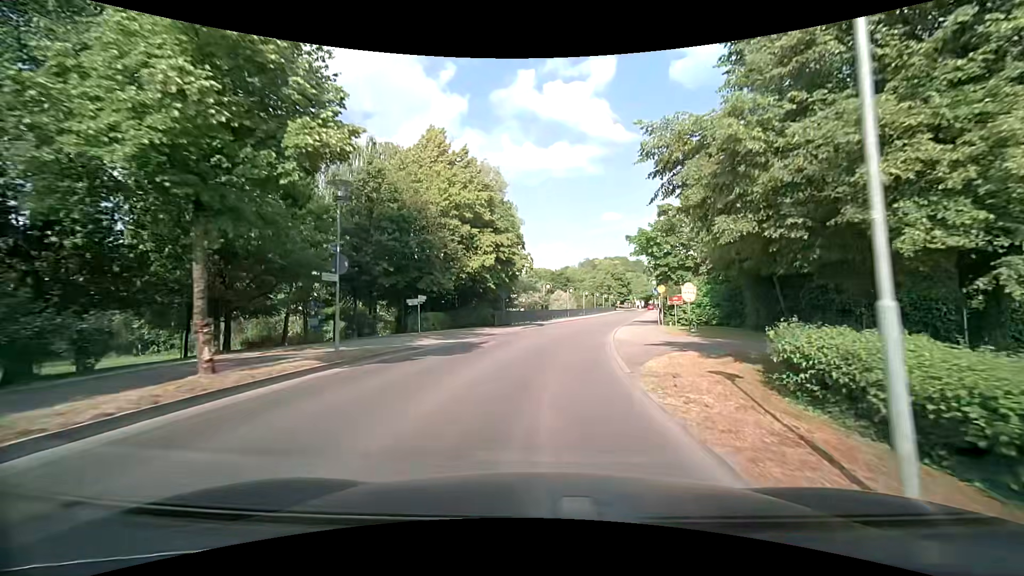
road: tertiary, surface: asphalt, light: Day
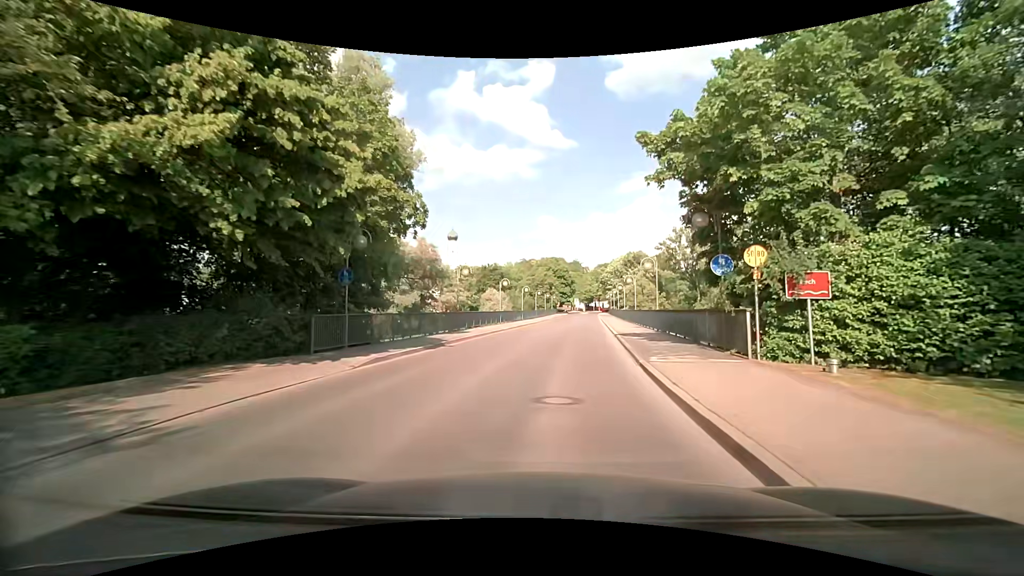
(+1.4, +23.3) m; +7°
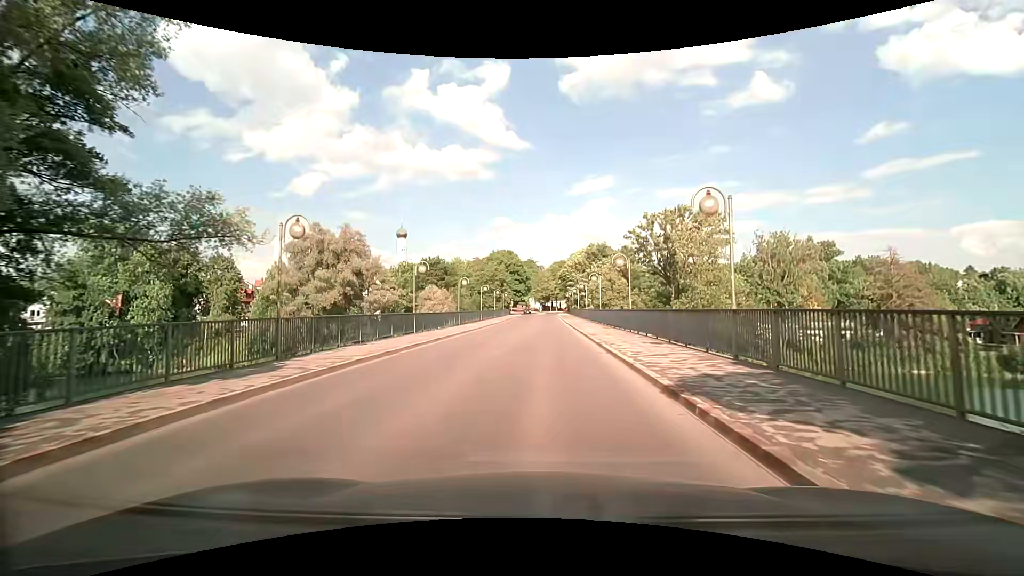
(+0.9, +17.5) m; +5°
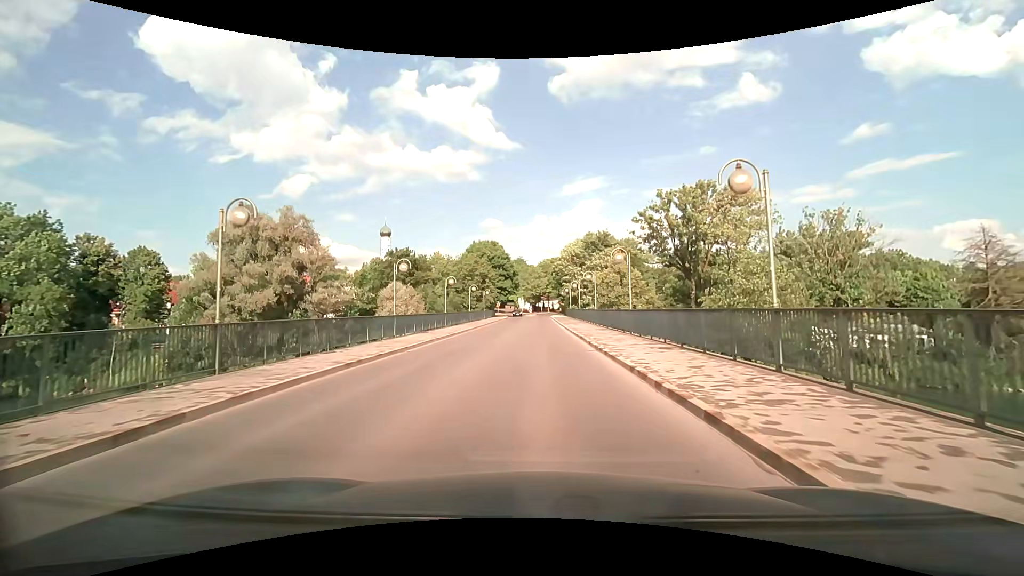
(+0.3, +17.4) m; +1°
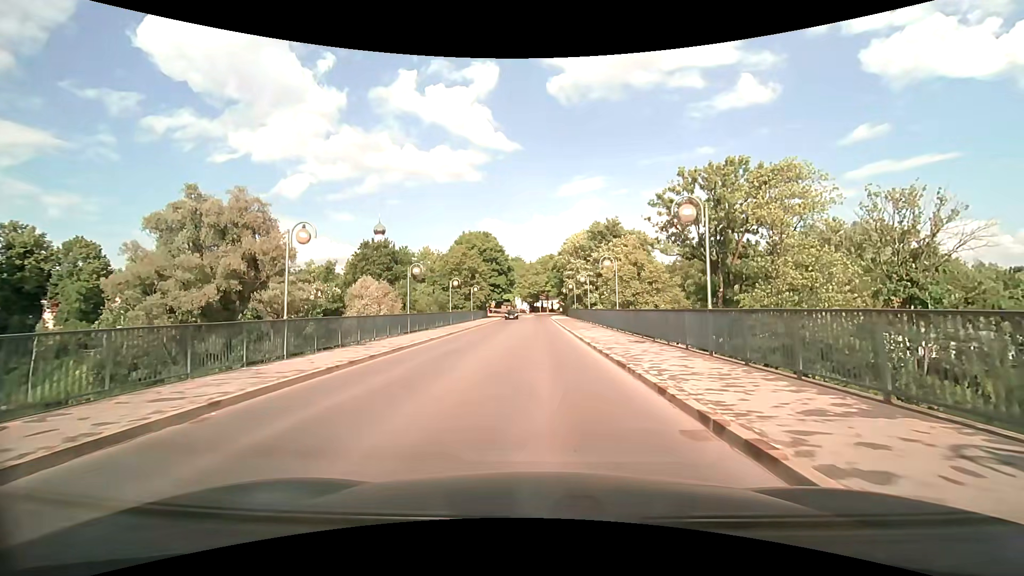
(0.0, +11.5) m; 0°
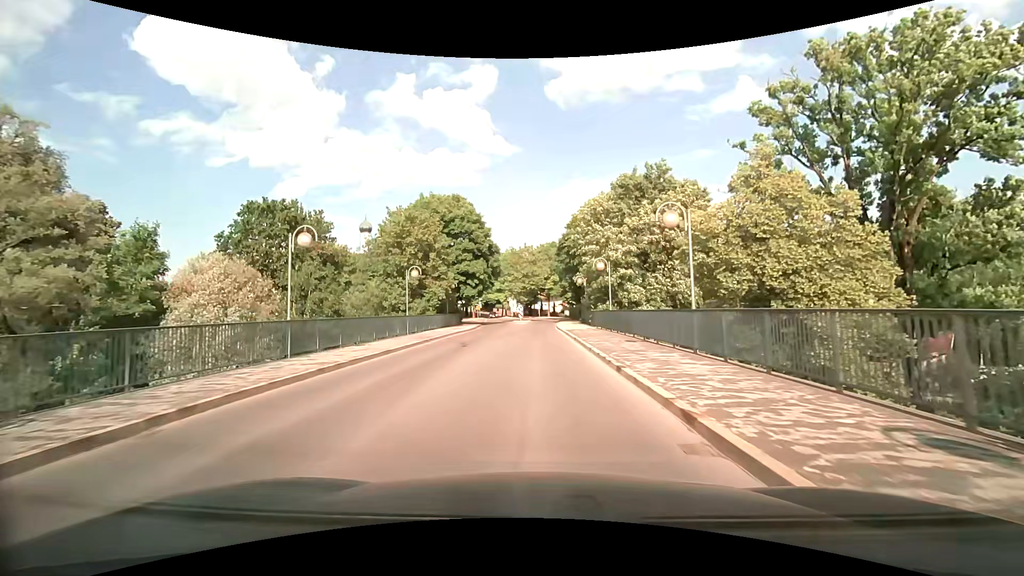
(+0.1, +29.3) m; 0°
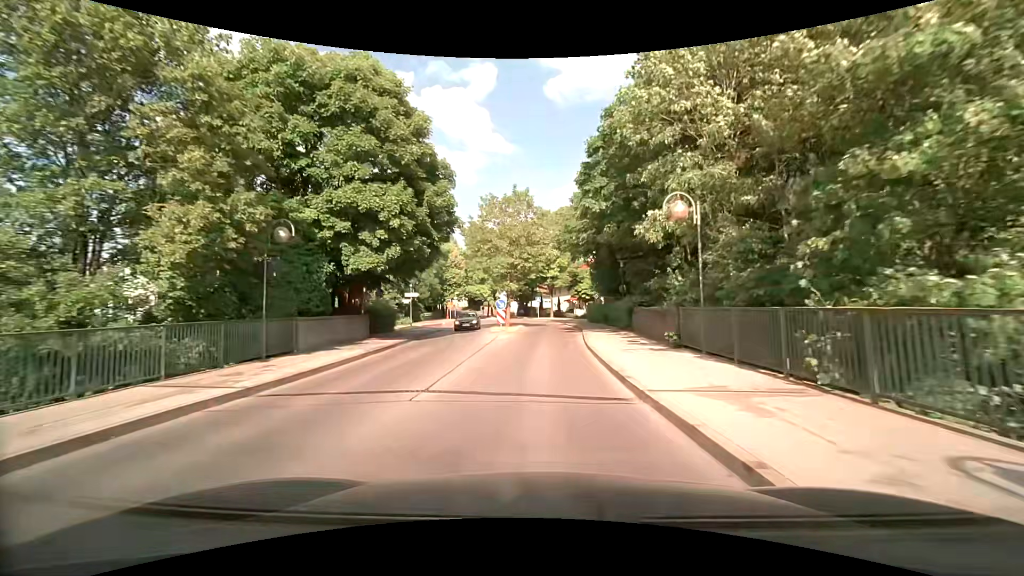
(-0.1, +31.0) m; +1°
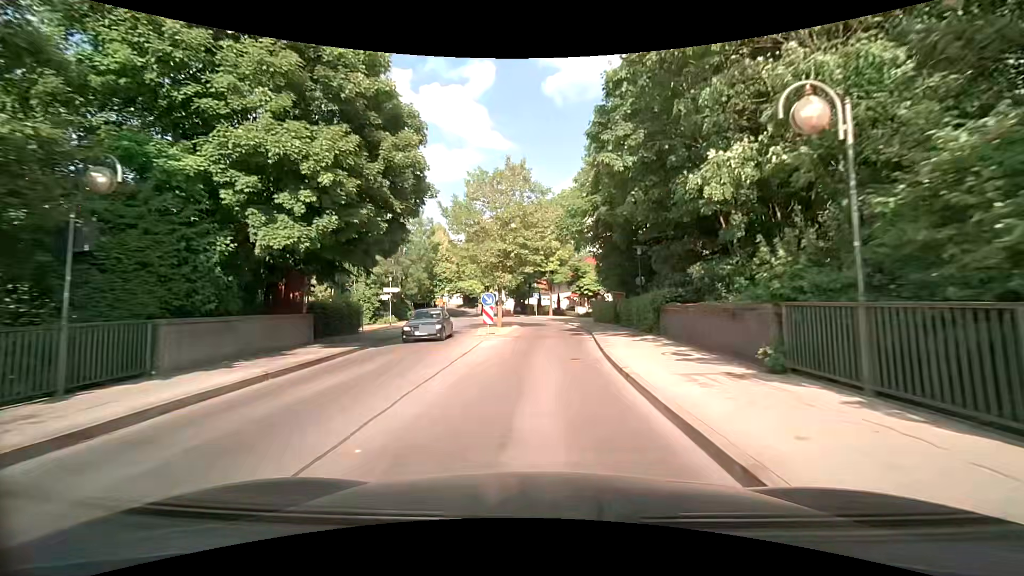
(0.0, +6.4) m; 0°
(0, +10) (0, +20) (0, +30) (0, +40) (0, +50) (-2, +60) (-4, +70) (-6, +79) (-8, +89) (-11, +99) m
